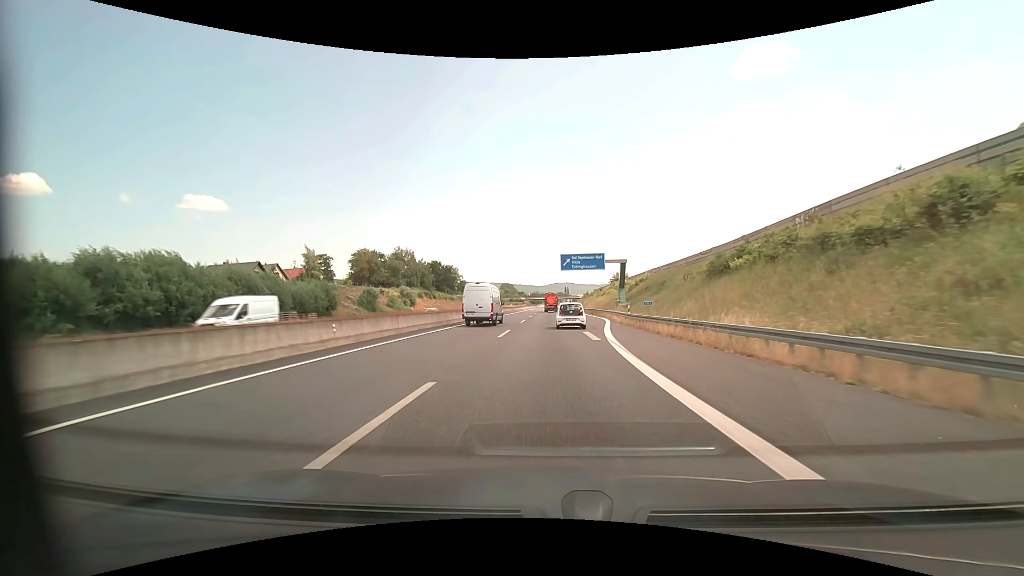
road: motorway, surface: asphalt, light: Day
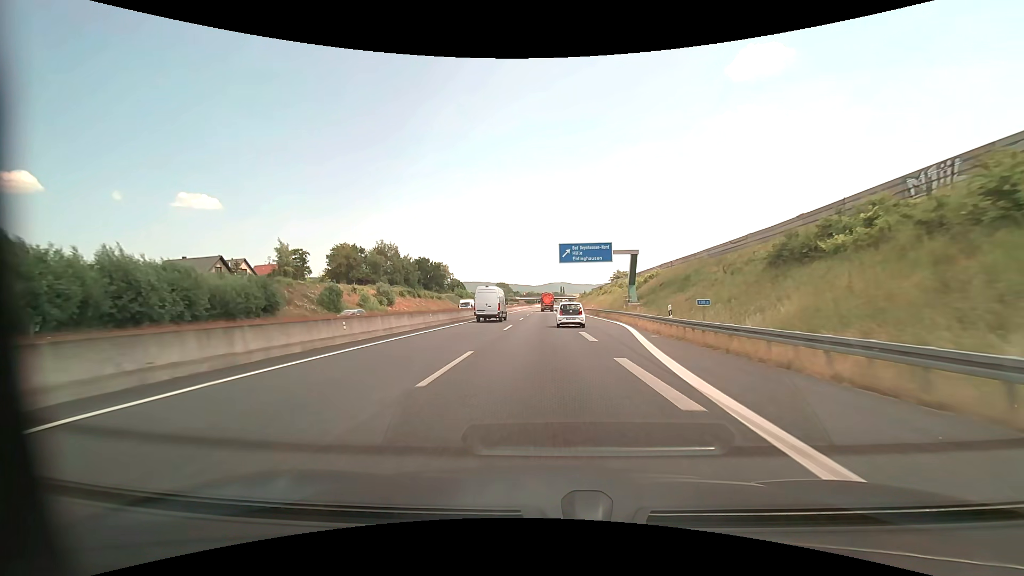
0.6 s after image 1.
(0.0, +12.6) m; 0°
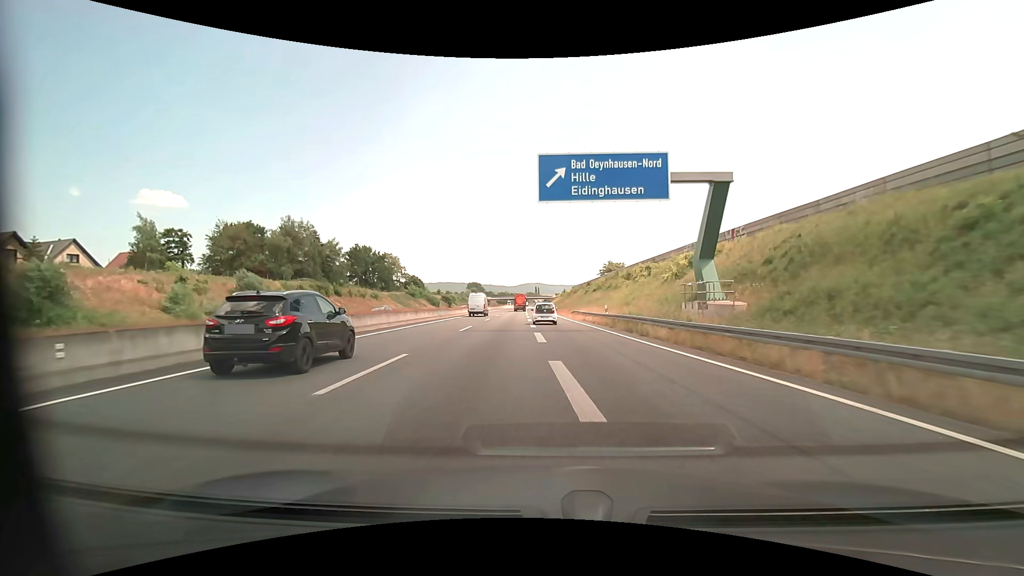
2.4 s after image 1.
(+0.8, +36.8) m; +3°
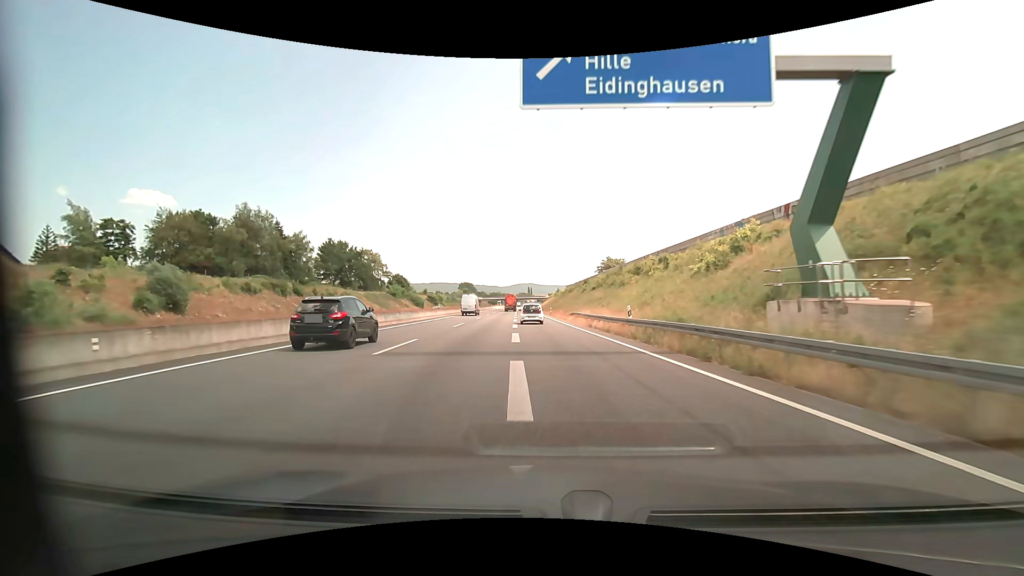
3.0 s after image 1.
(+0.1, +12.0) m; +1°
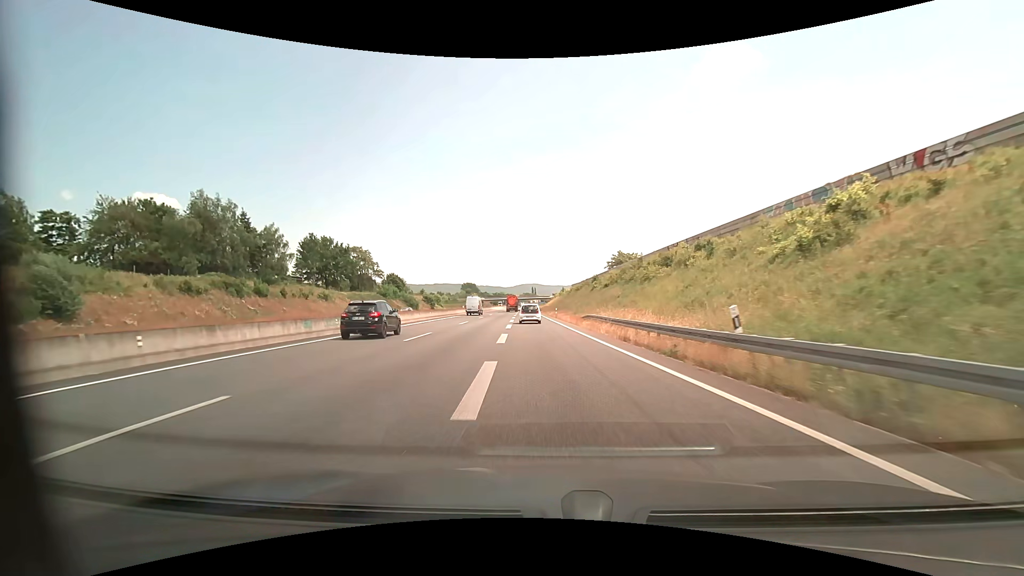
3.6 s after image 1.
(0.0, +12.0) m; 0°
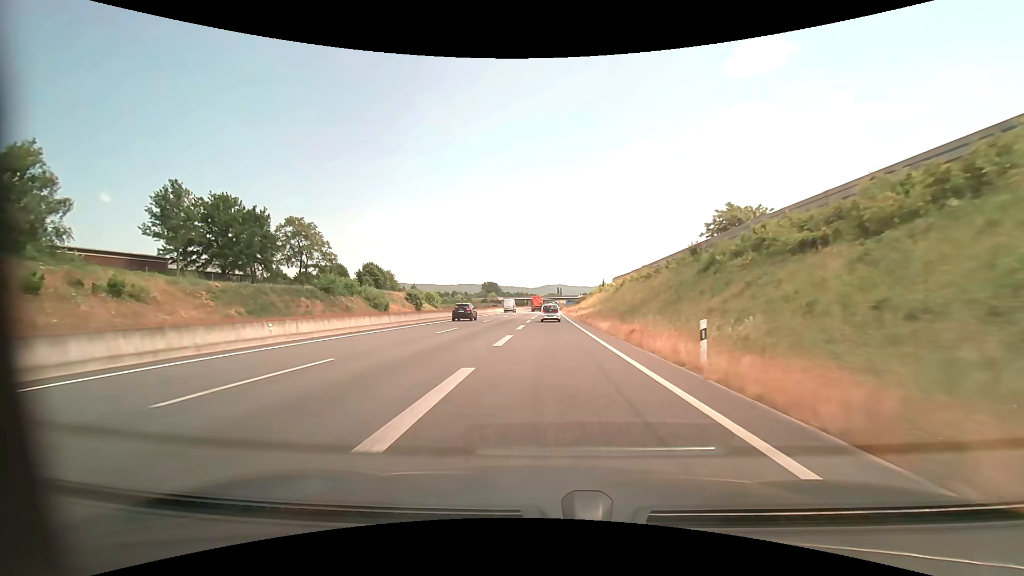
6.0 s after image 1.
(-1.7, +49.8) m; -3°
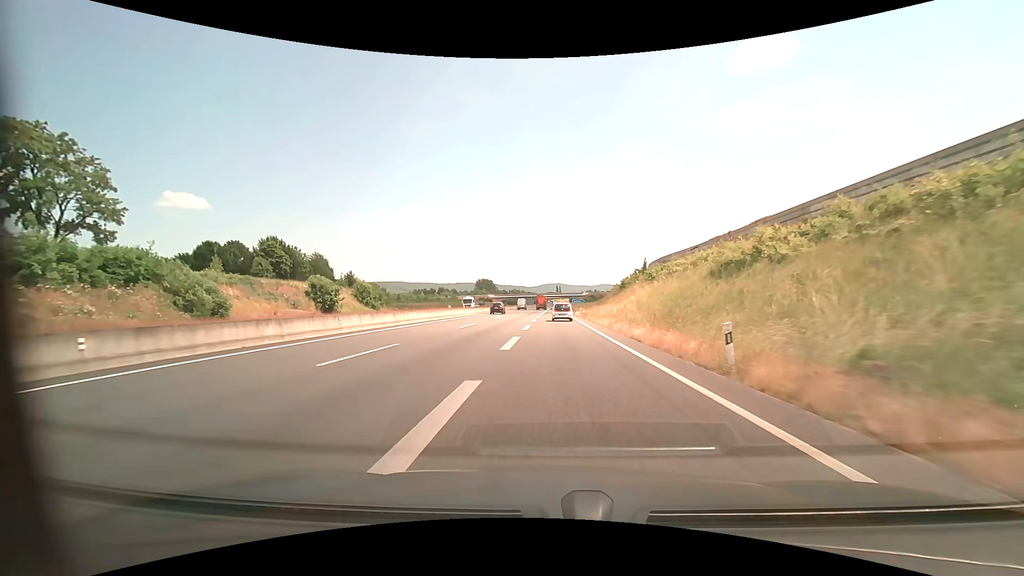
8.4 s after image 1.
(-0.2, +50.1) m; 0°
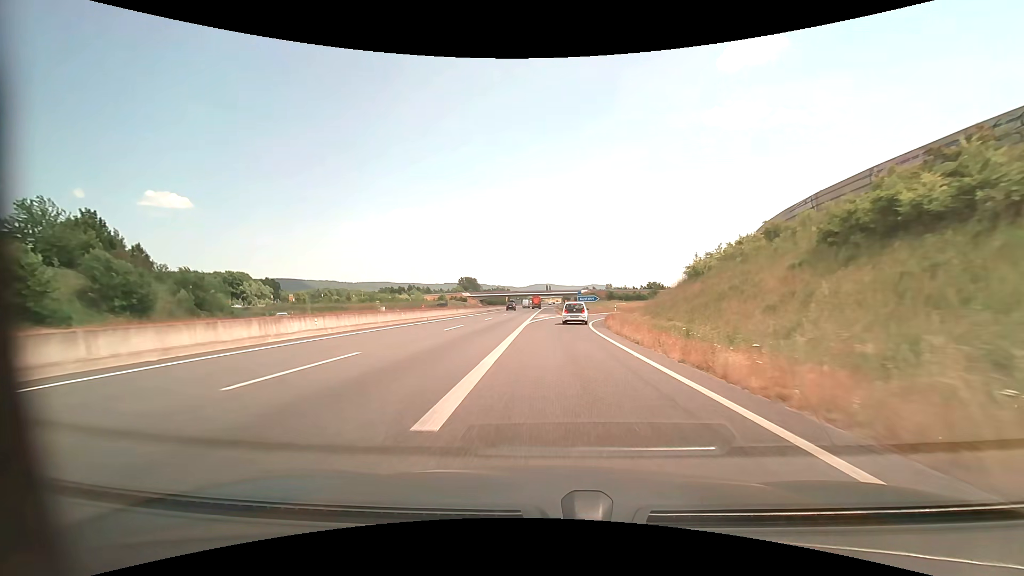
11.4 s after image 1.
(+0.5, +57.4) m; +1°
(0, +10) (0, +20) (+1, +30) (+2, +40) (+3, +50) (+6, +60) (+9, +69) (+14, +78) (+19, +86) (+25, +94) m
